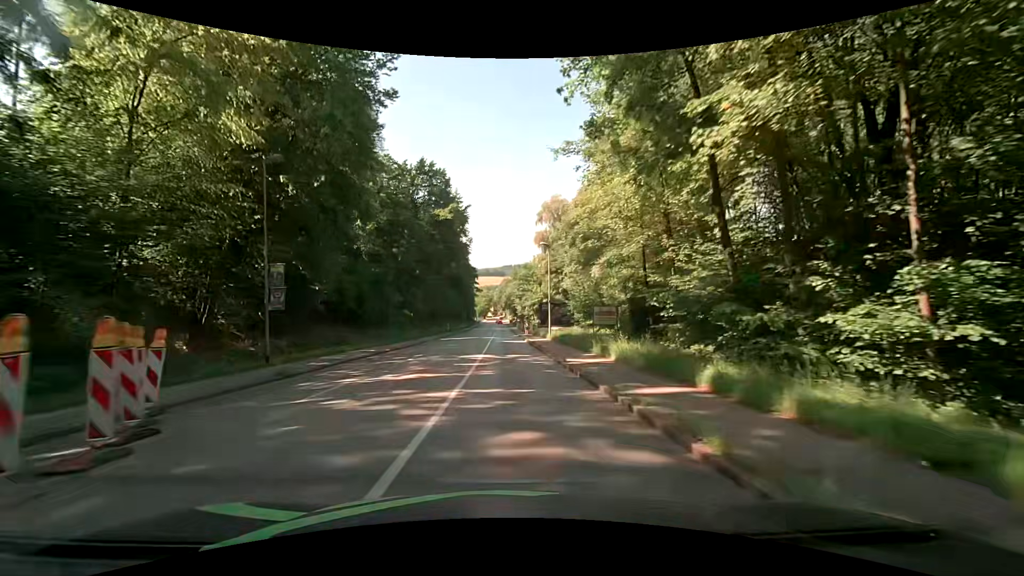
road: tertiary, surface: asphalt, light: Day
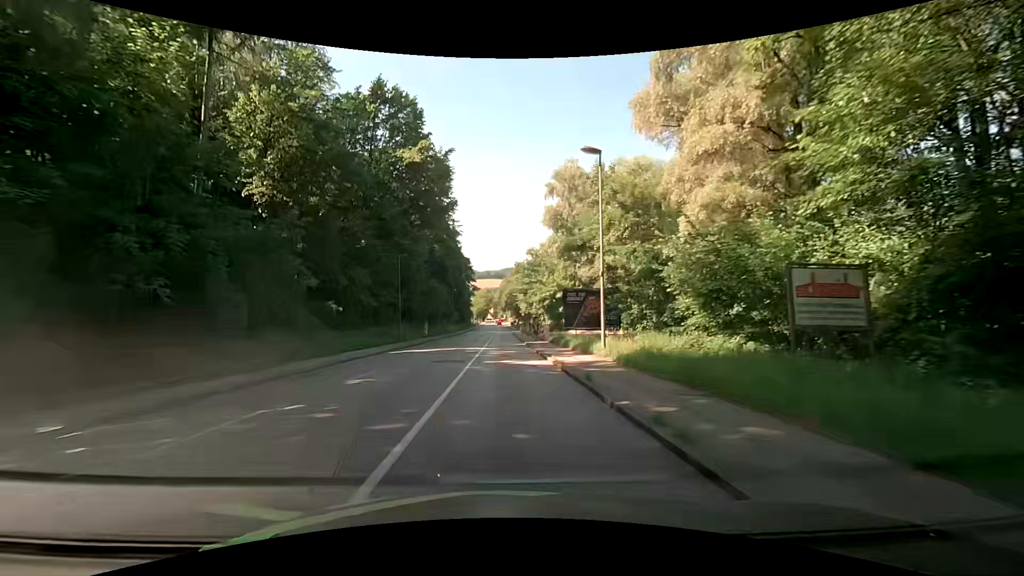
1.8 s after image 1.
(-0.1, +22.9) m; -1°
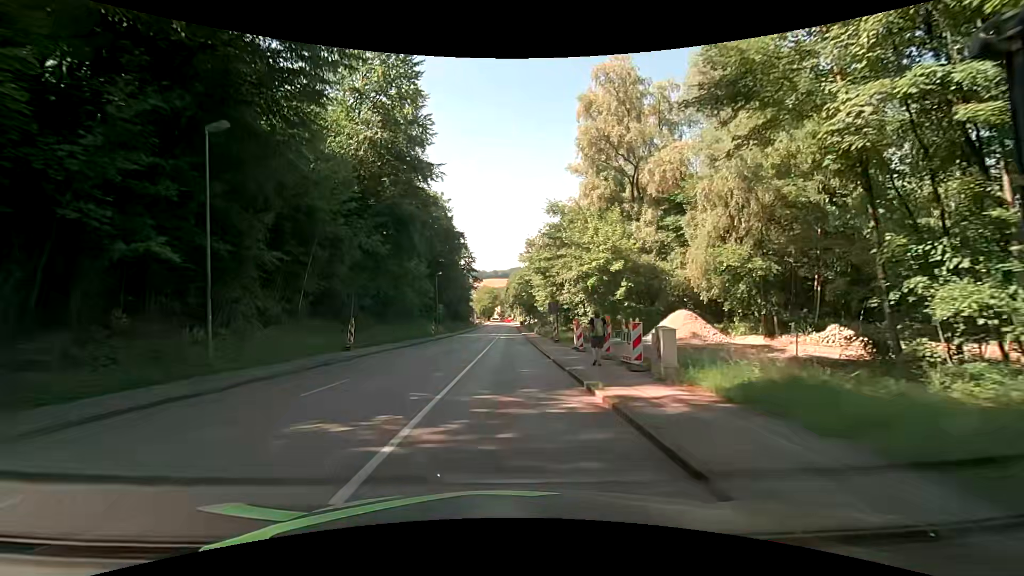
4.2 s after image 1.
(+0.2, +30.4) m; 0°
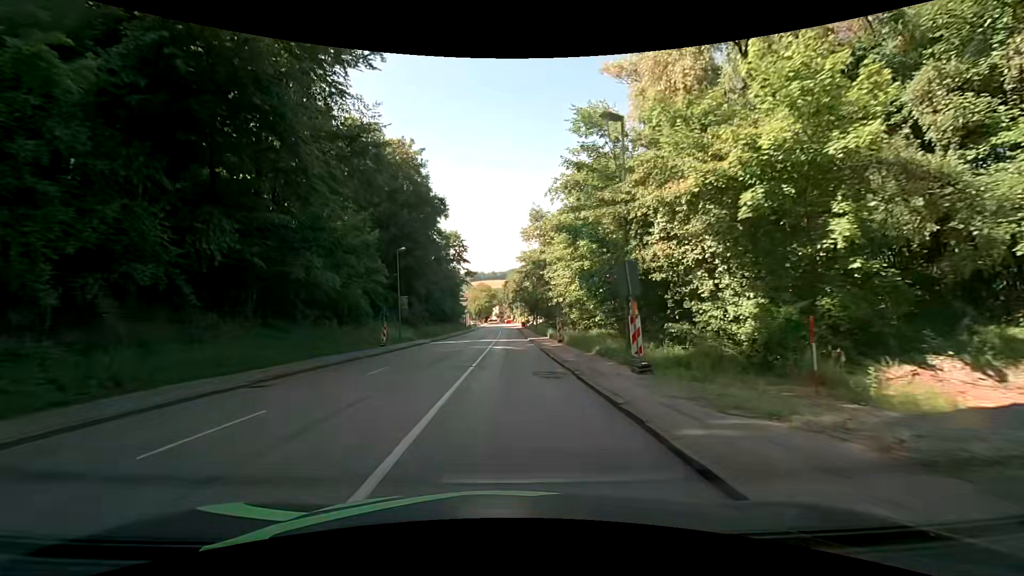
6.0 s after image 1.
(-0.2, +22.8) m; 0°
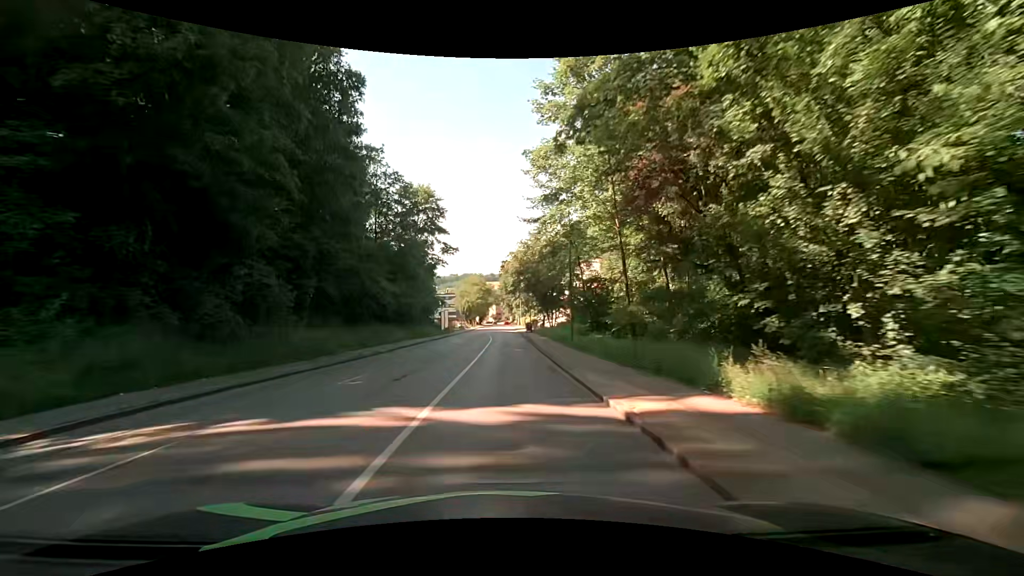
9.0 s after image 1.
(0.0, +38.0) m; +1°
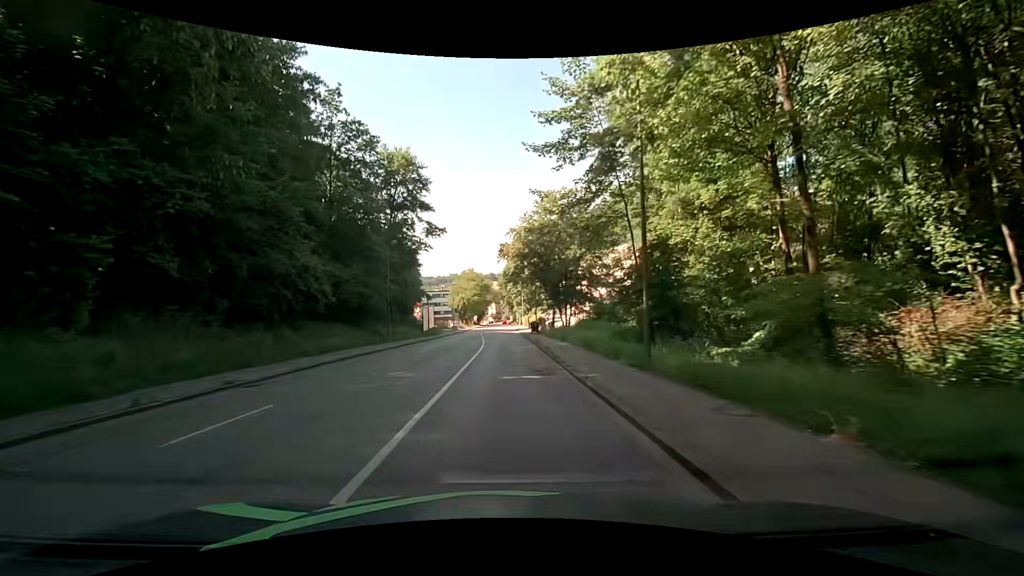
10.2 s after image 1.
(-0.2, +15.2) m; 0°
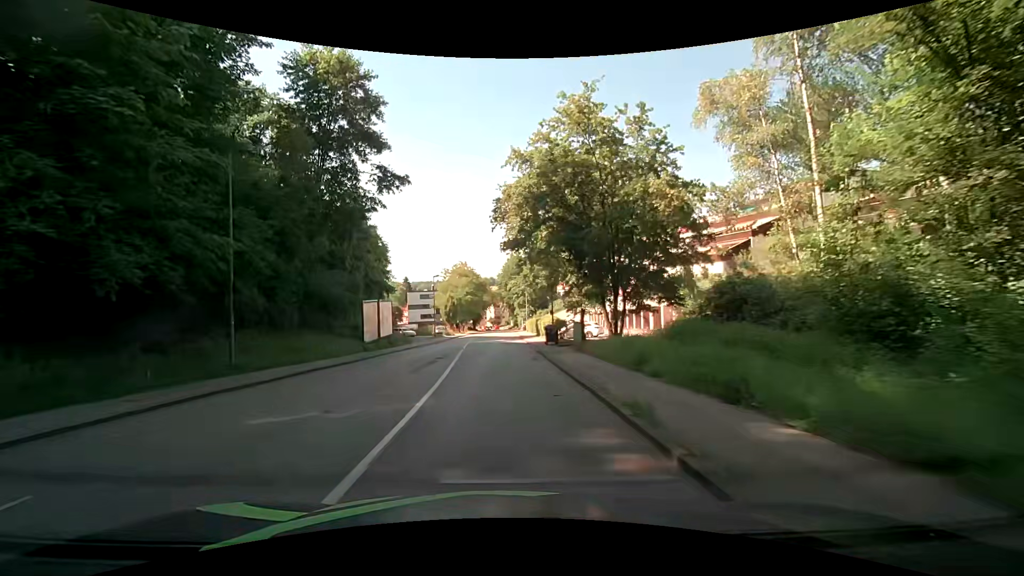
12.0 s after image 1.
(-0.3, +22.8) m; +1°
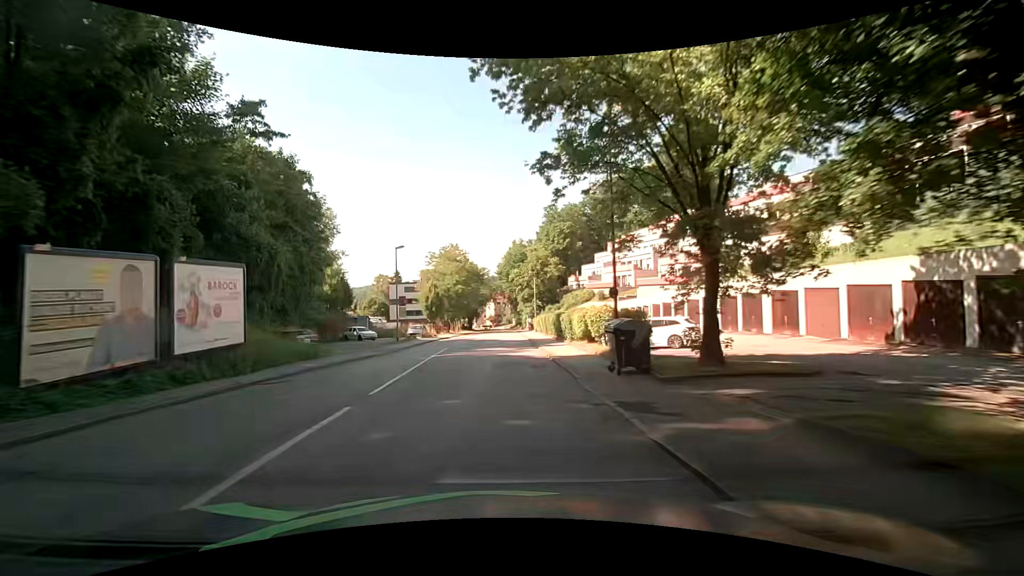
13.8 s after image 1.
(-0.6, +22.9) m; -2°
(0, +10) (0, +20) (0, +30) (0, +40) (0, +50) (0, +60) (0, +70) (+1, +80) (+1, +90) (+1, +100) m
